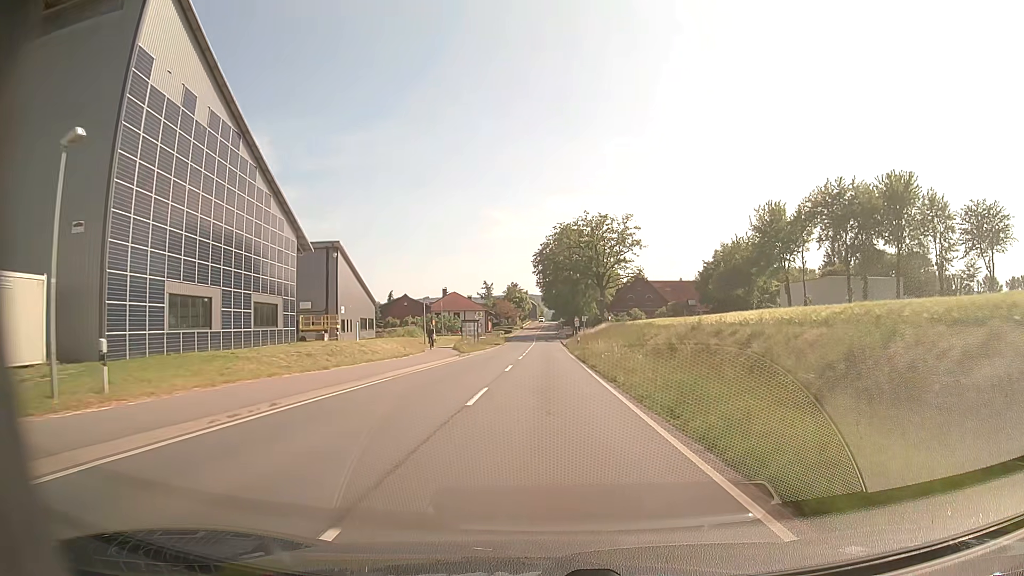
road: secondary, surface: asphalt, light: Day
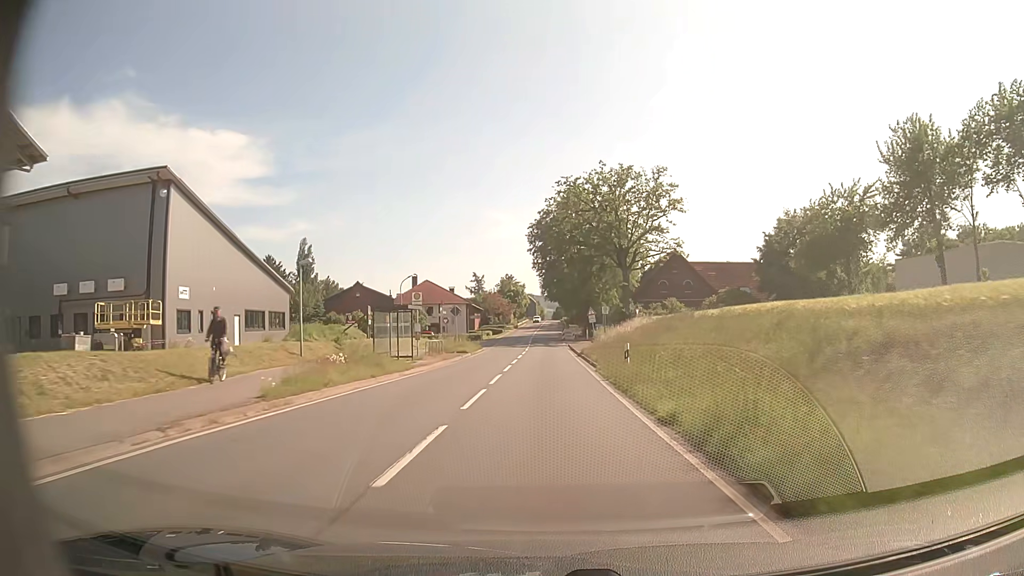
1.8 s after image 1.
(0.0, +31.1) m; 0°
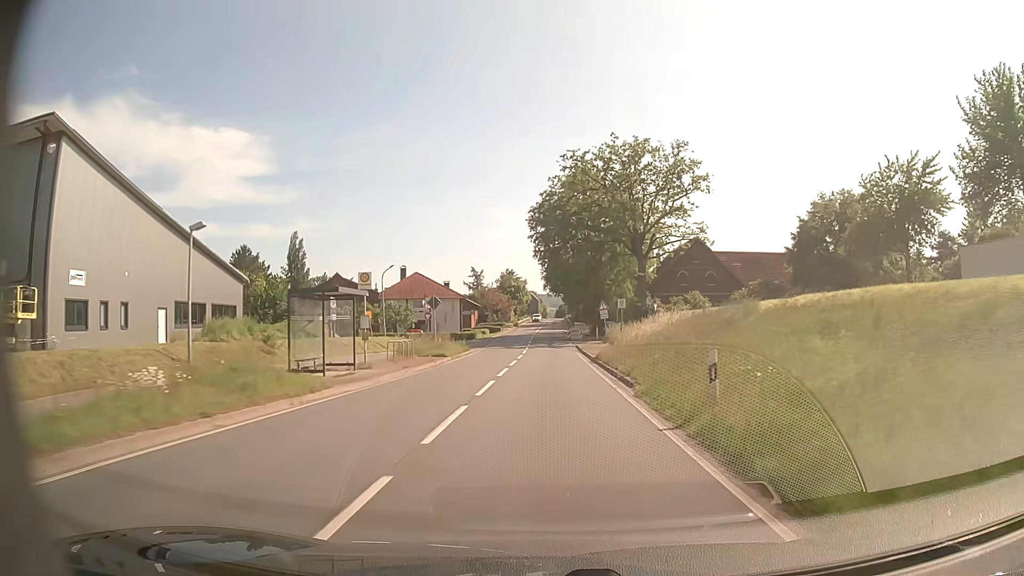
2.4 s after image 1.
(0.0, +10.3) m; -1°
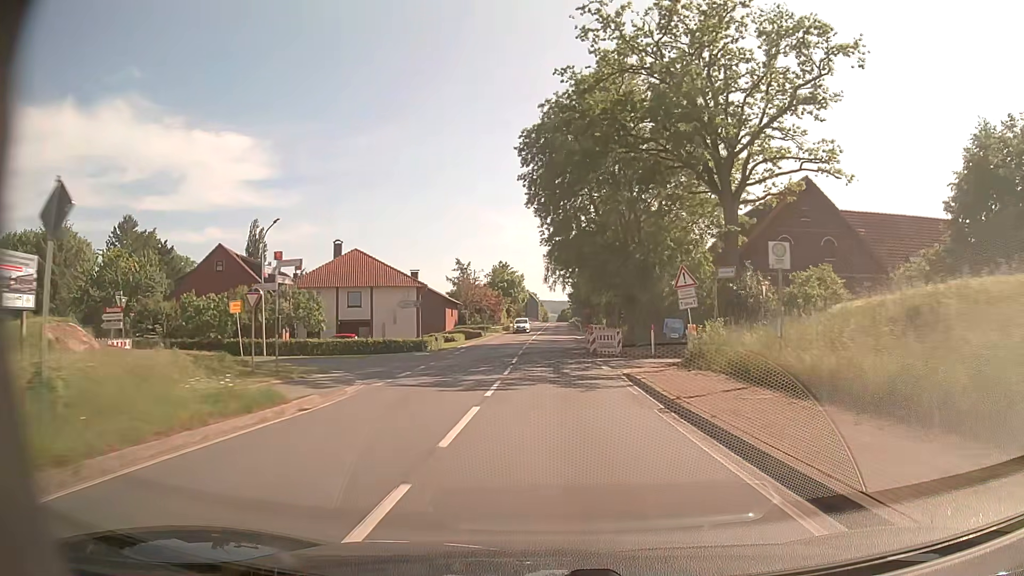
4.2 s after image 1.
(+0.1, +30.9) m; 0°
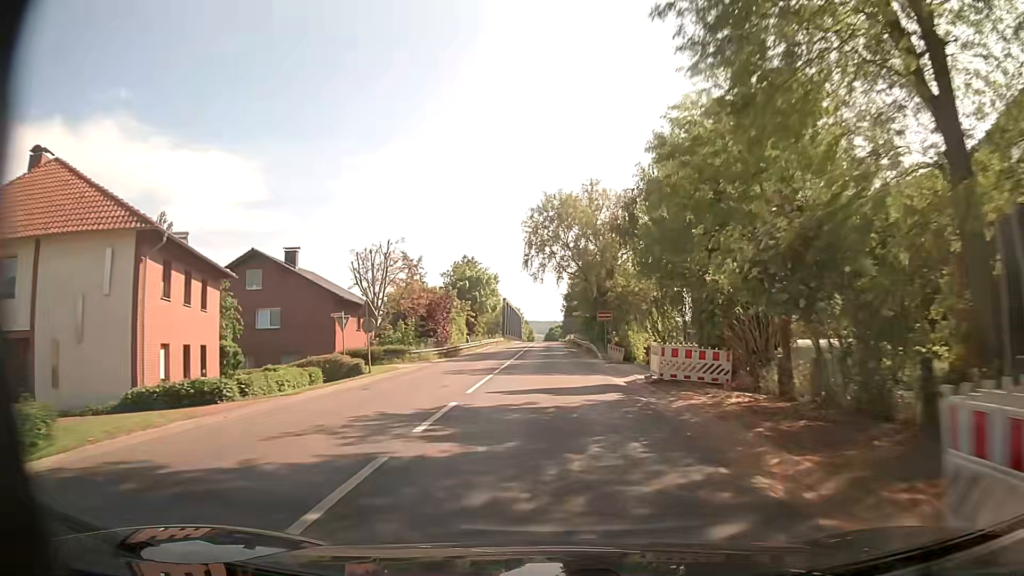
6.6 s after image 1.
(+0.3, +41.4) m; +1°
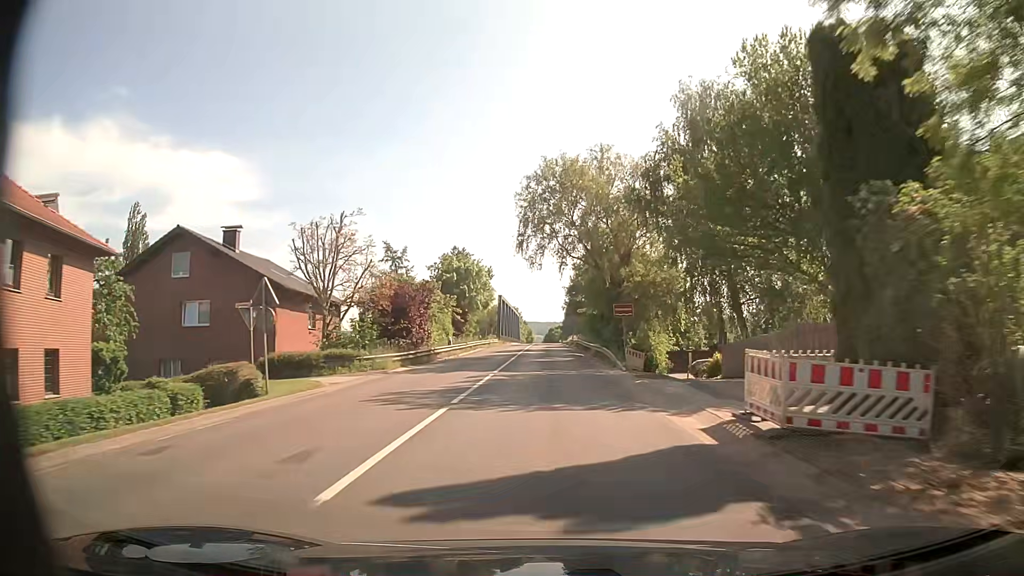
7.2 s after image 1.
(0.0, +10.4) m; 0°
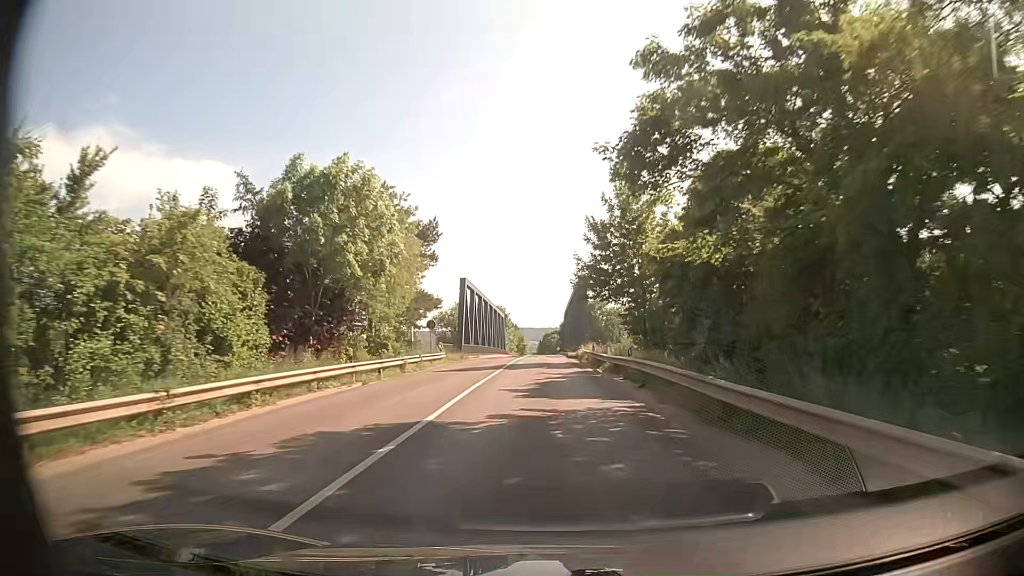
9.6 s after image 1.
(+0.3, +42.0) m; +1°
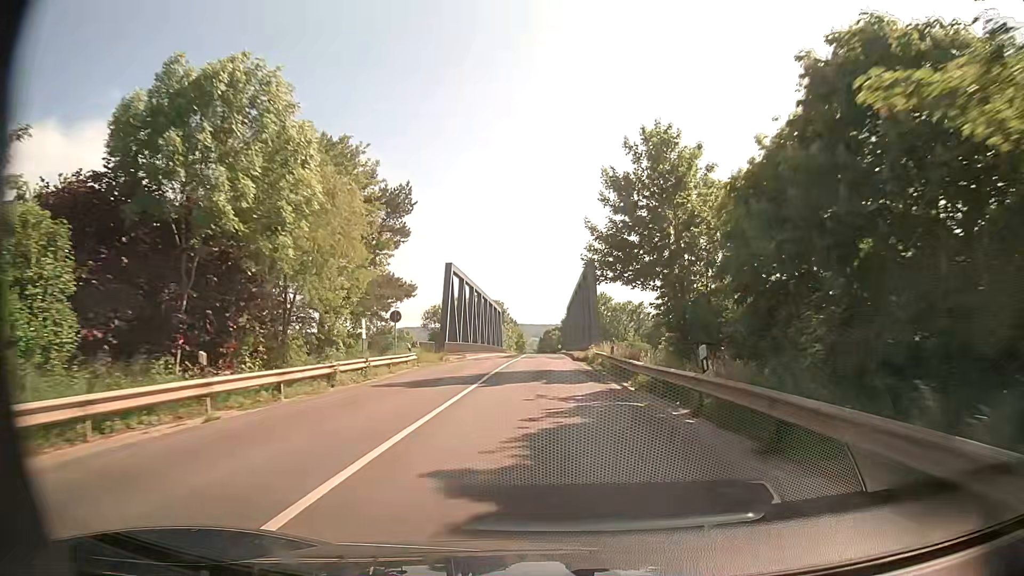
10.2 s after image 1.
(-0.1, +10.5) m; -1°
(0, +10) (0, +20) (0, +30) (0, +40) (0, +50) (0, +60) (0, +70) (0, +80) (0, +90) (0, +100) m
